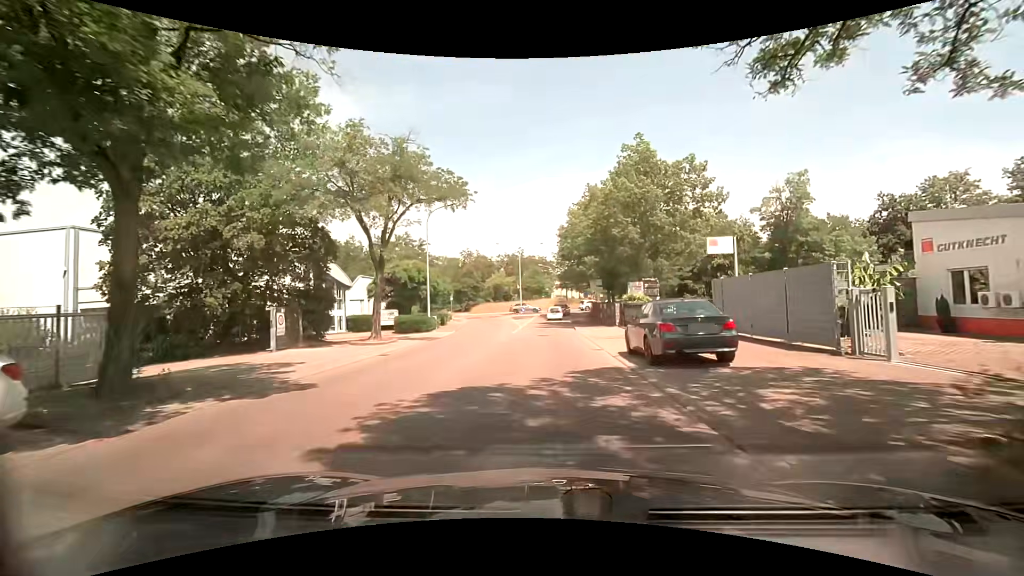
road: unclassified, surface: asphalt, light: Day
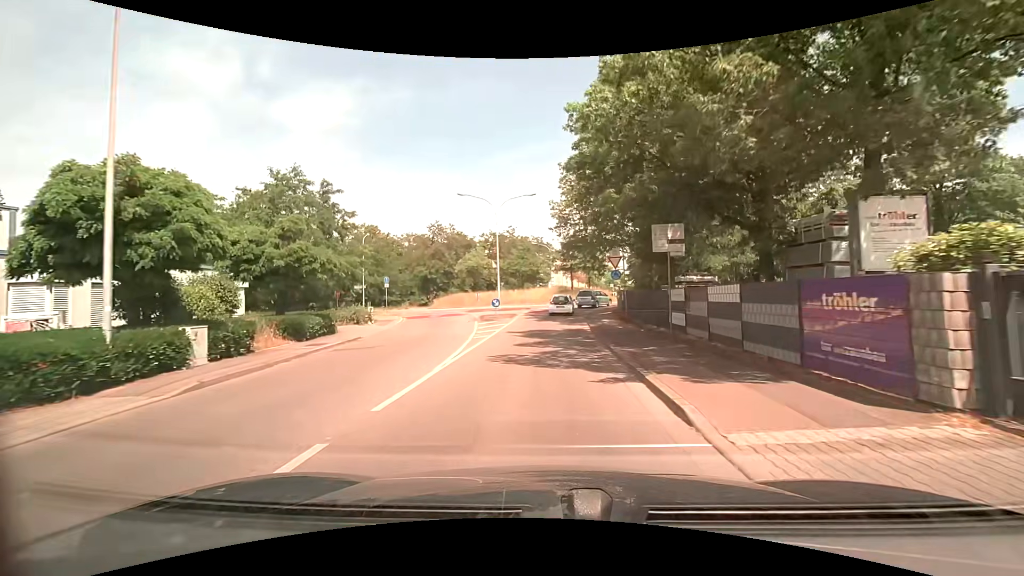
(+0.3, +26.8) m; 0°
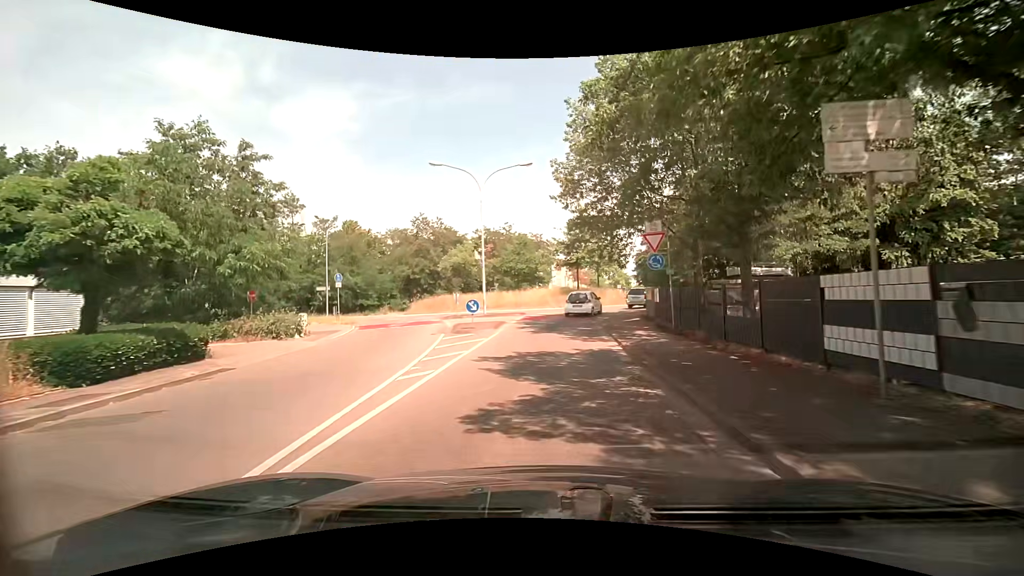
(0.0, +10.0) m; 0°
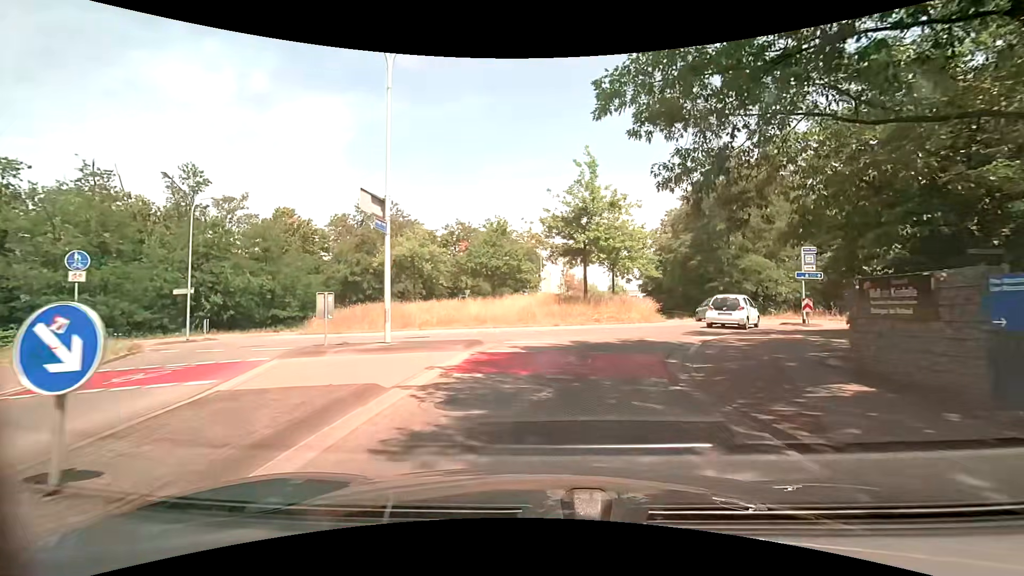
(+0.1, +17.6) m; +1°
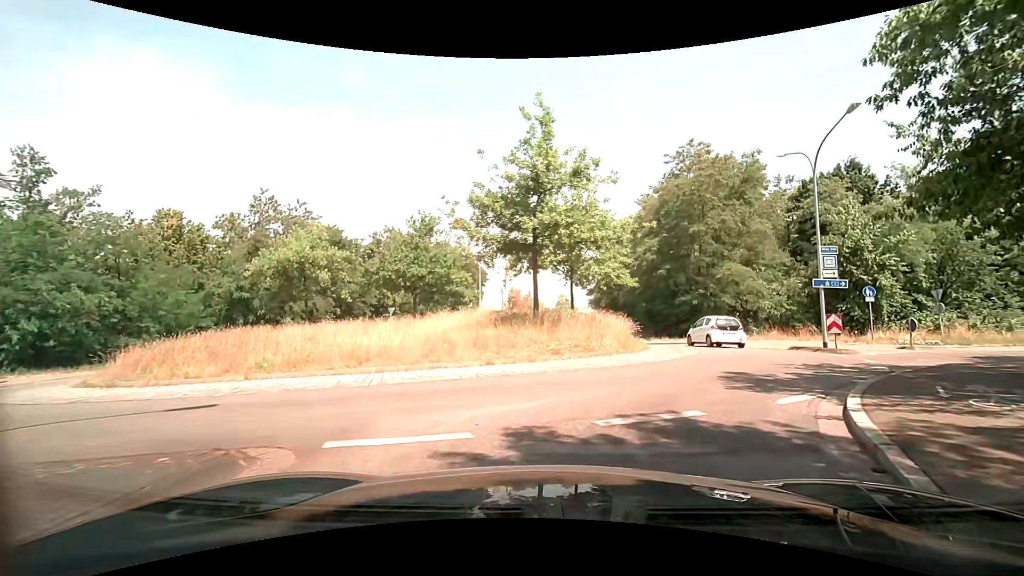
(+0.3, +8.9) m; +5°
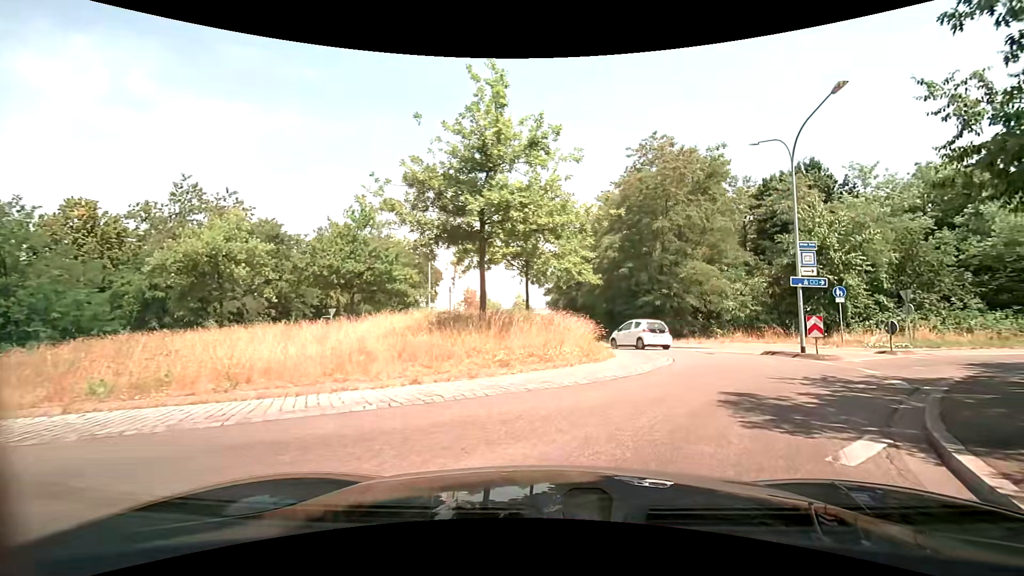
(+0.1, +3.1) m; +4°
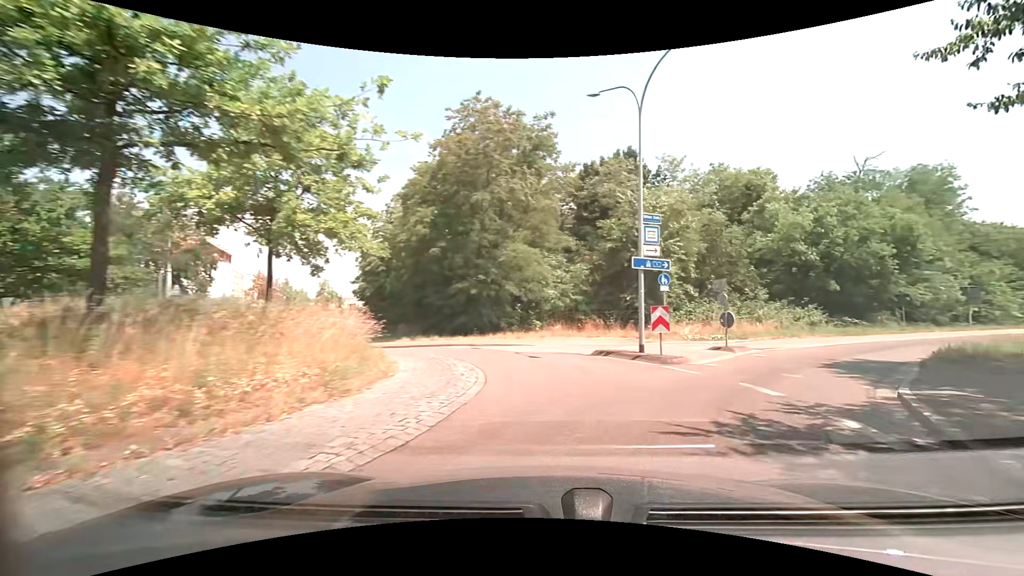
(+0.8, +6.8) m; +17°
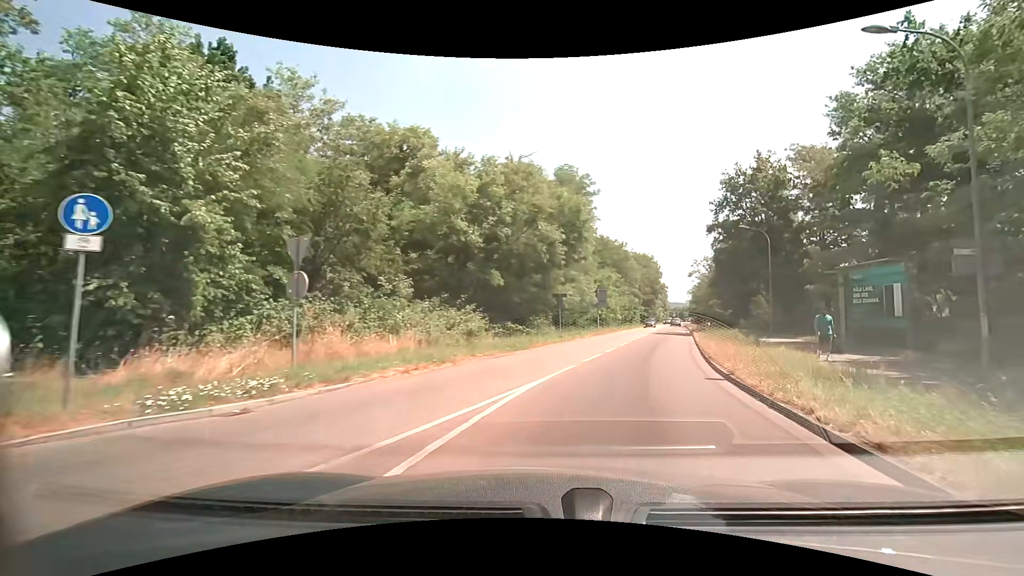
(+6.0, +15.6) m; +38°
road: secondary
(+1, +10) (+4, +19) (+7, +29) (+11, +38) (+14, +48) (+17, +57) (+21, +67) (+24, +76) (+28, +85) (+31, +95) m
